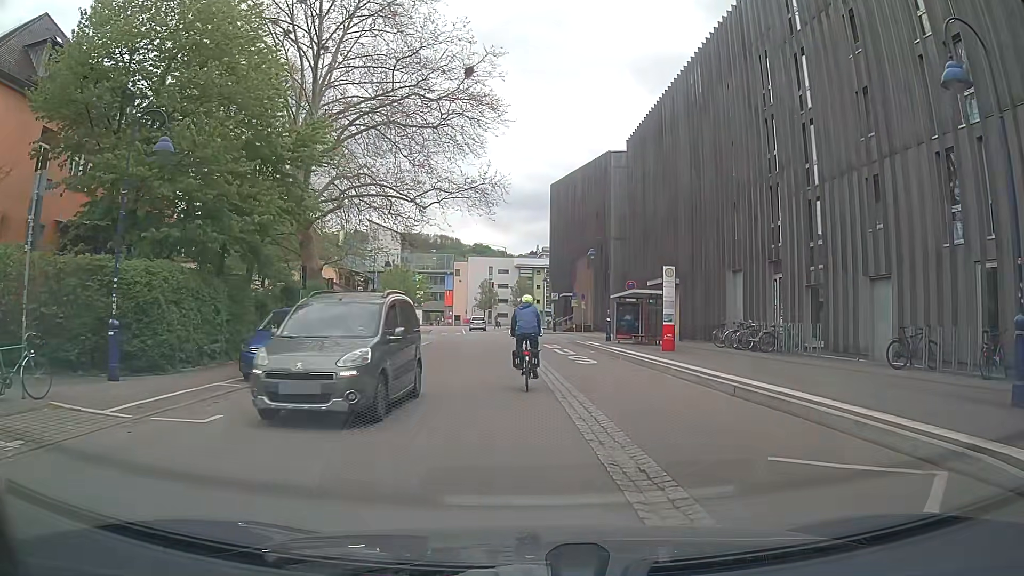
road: residential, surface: asphalt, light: Day
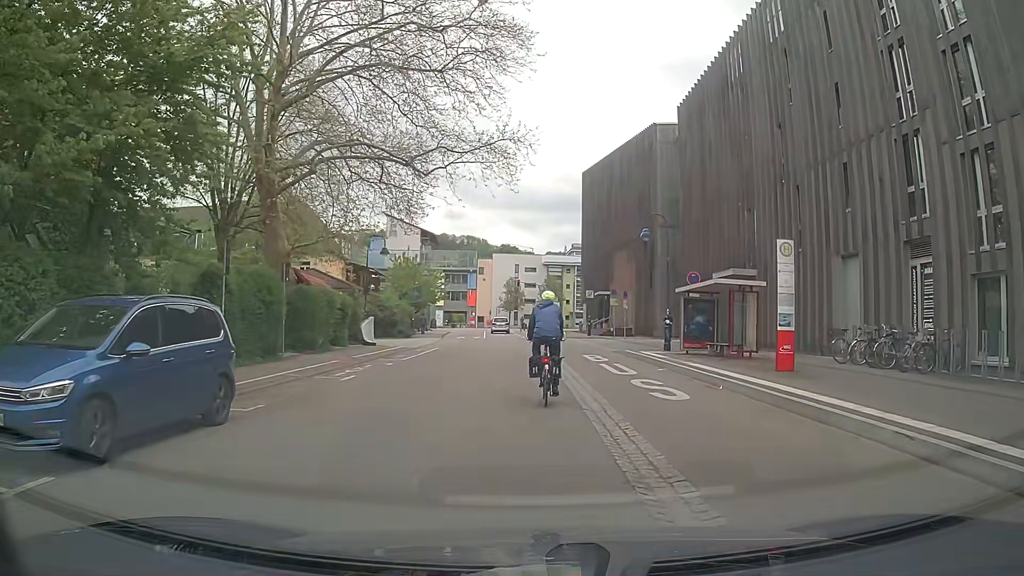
(-0.1, +8.8) m; -1°
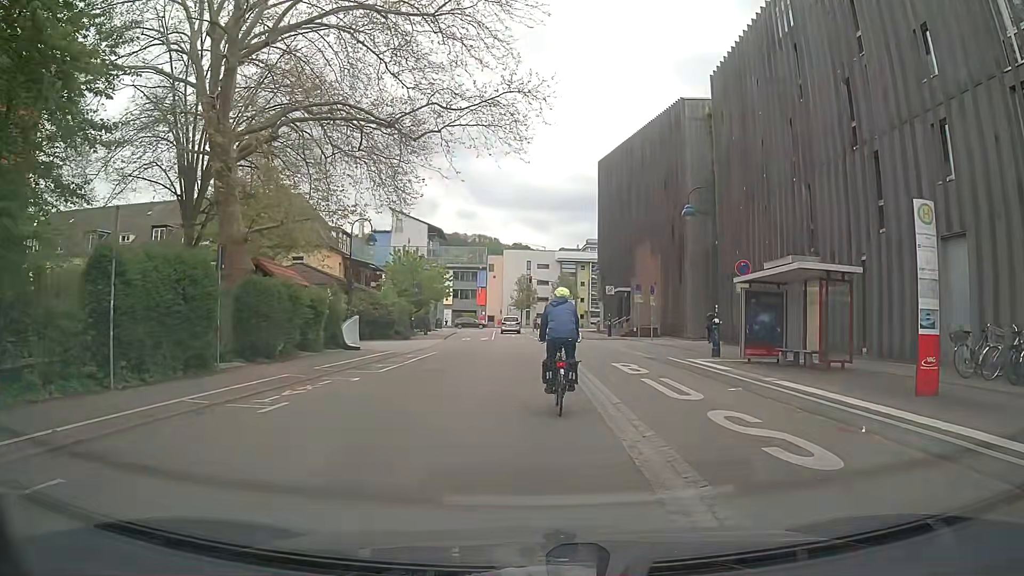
(-0.1, +5.6) m; -2°
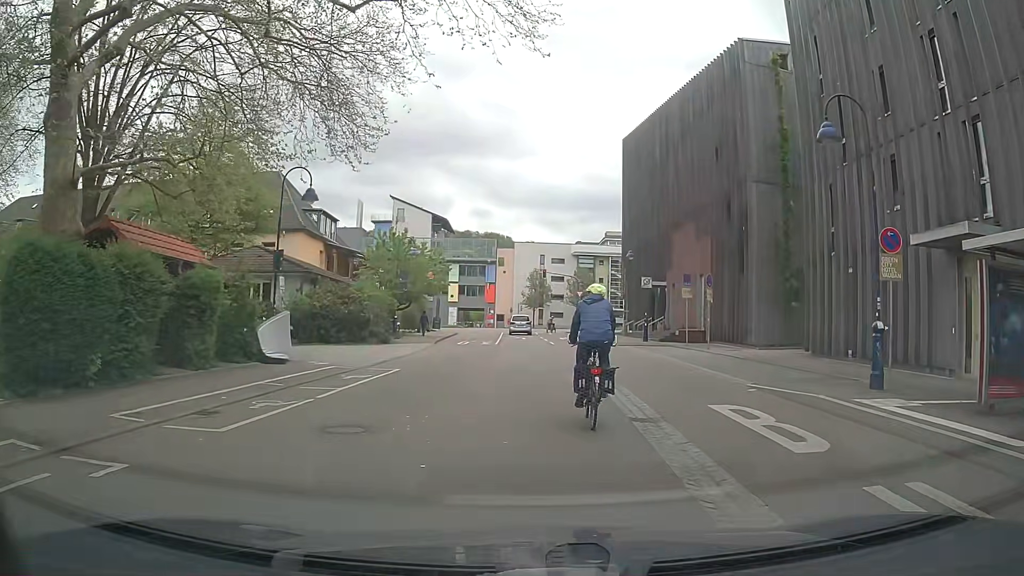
(0.0, +10.0) m; -1°
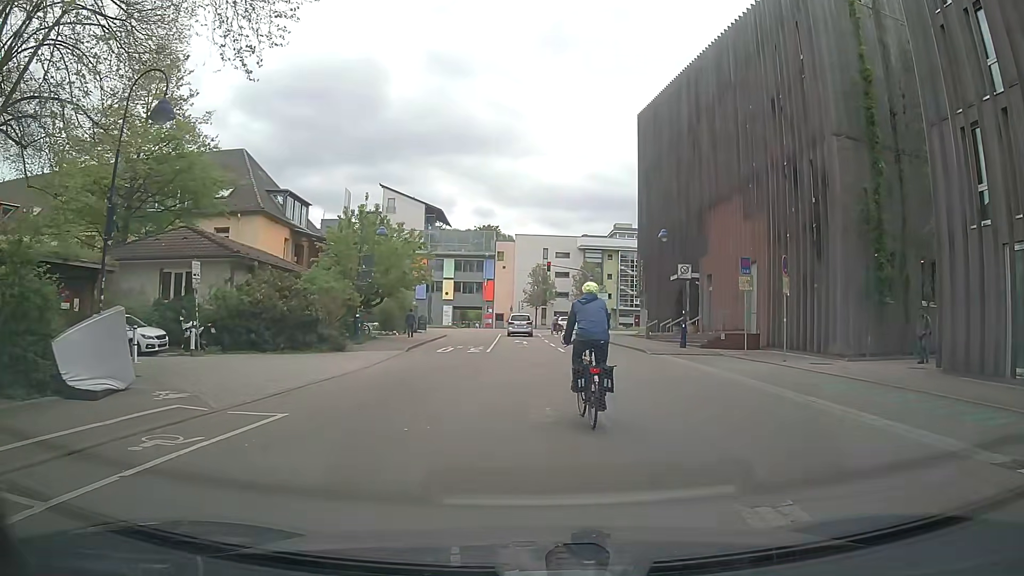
(+0.1, +8.8) m; -1°
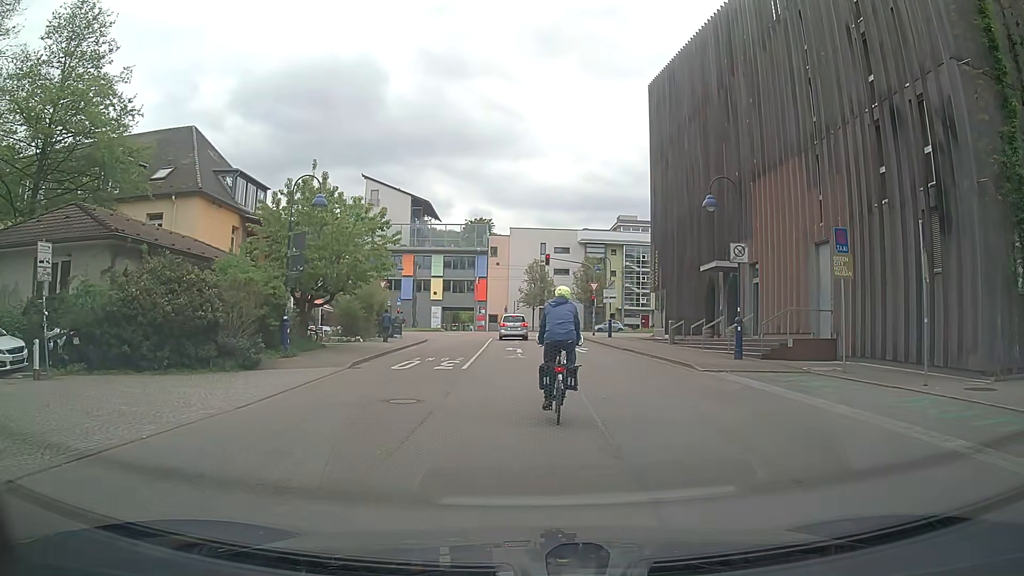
(+0.1, +8.3) m; +1°
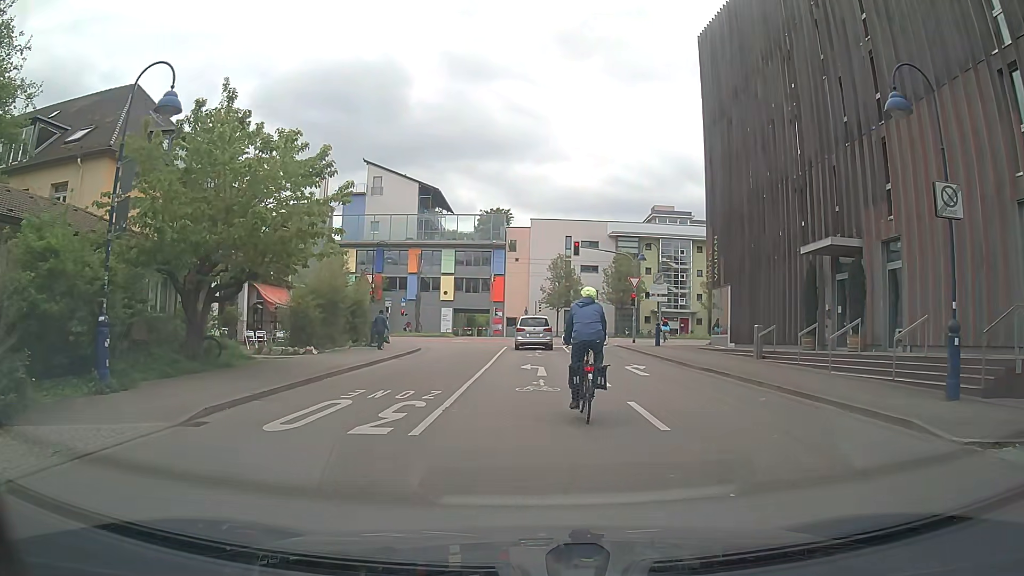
(-0.2, +10.6) m; -2°
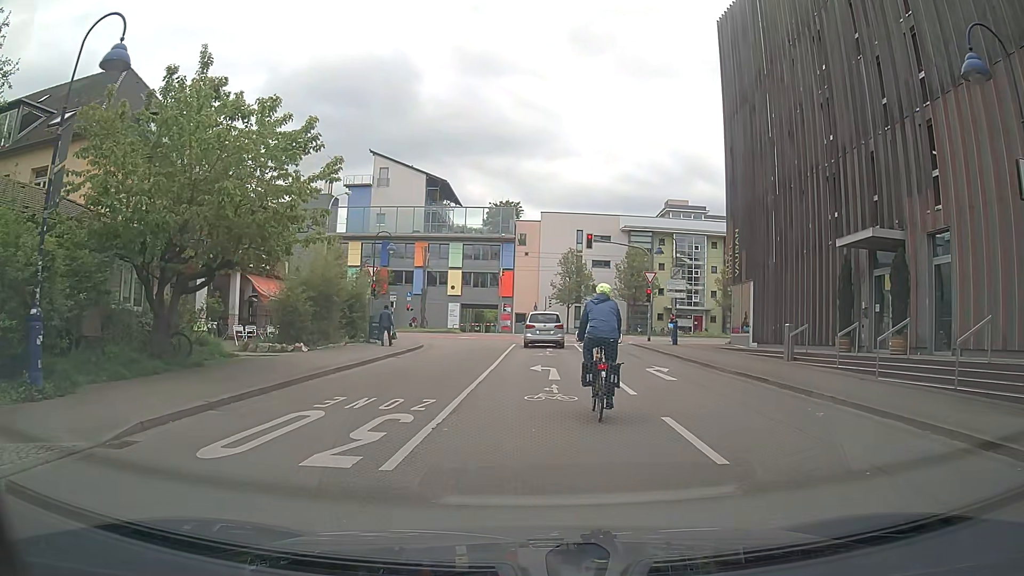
(0.0, +2.1) m; -2°
